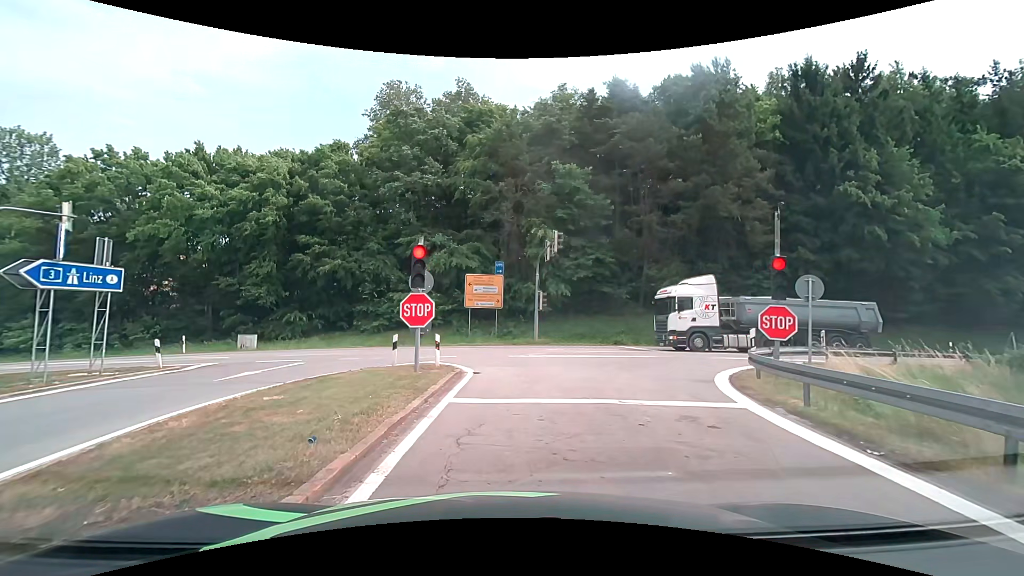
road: motorway_link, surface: asphalt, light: Day
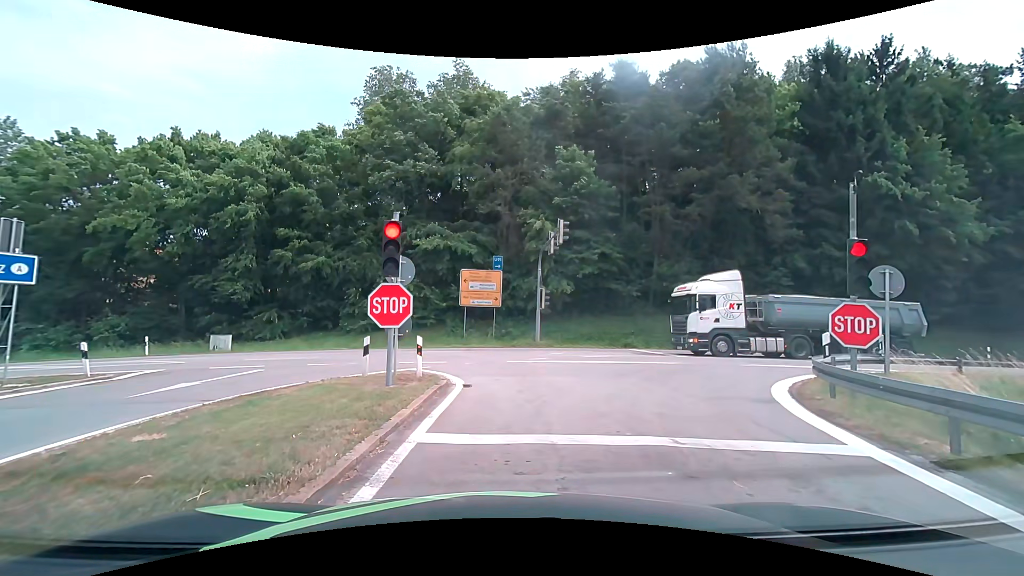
(0.0, +2.8) m; 0°
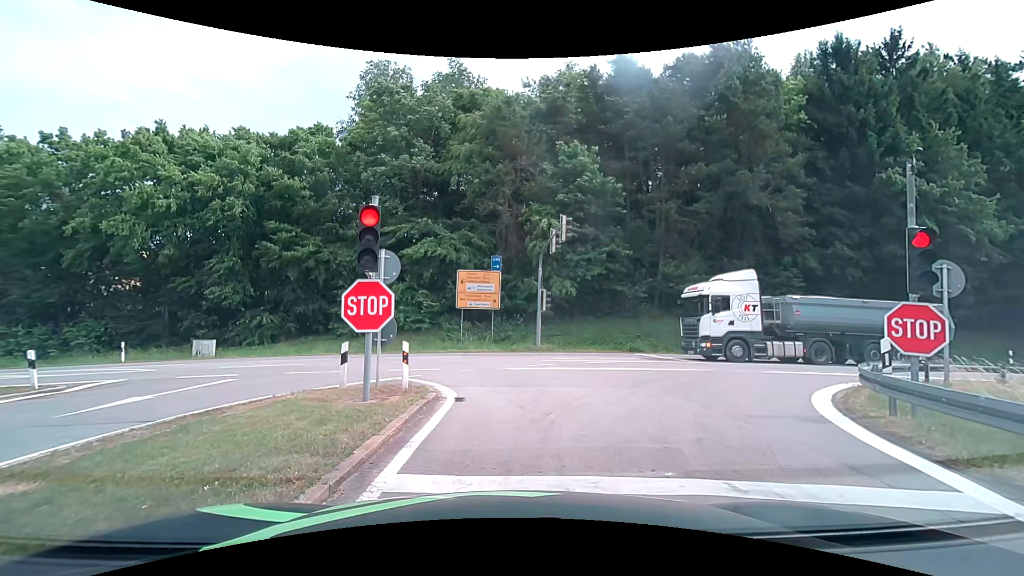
(0.0, +1.5) m; -1°
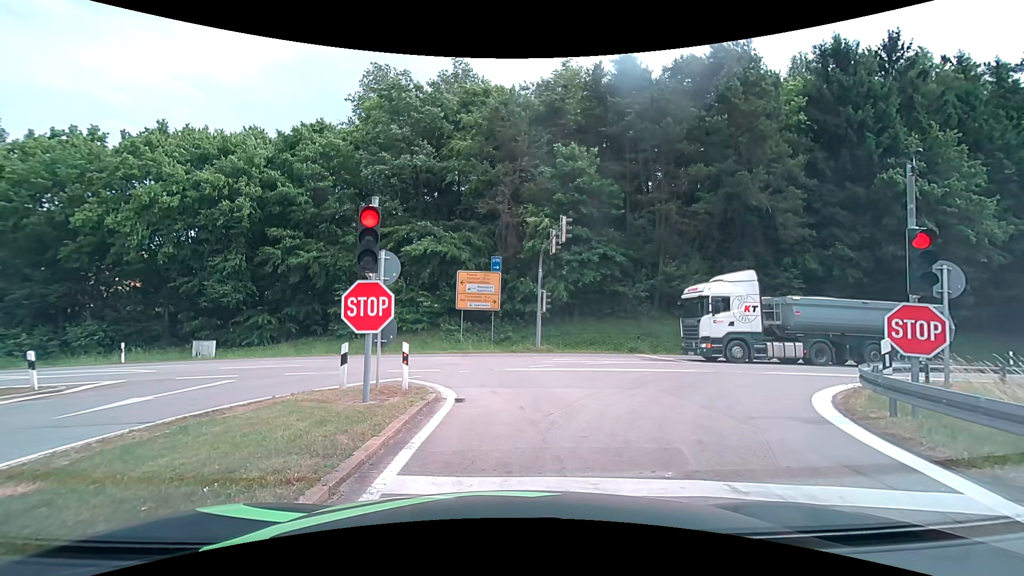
(0.0, +0.1) m; 0°
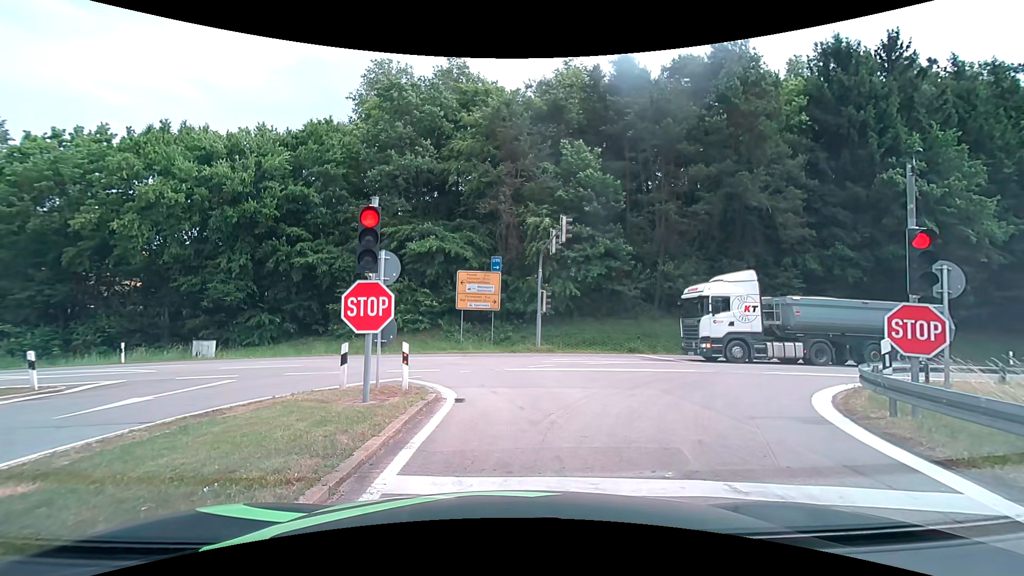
(0.0, 0.0) m; 0°
